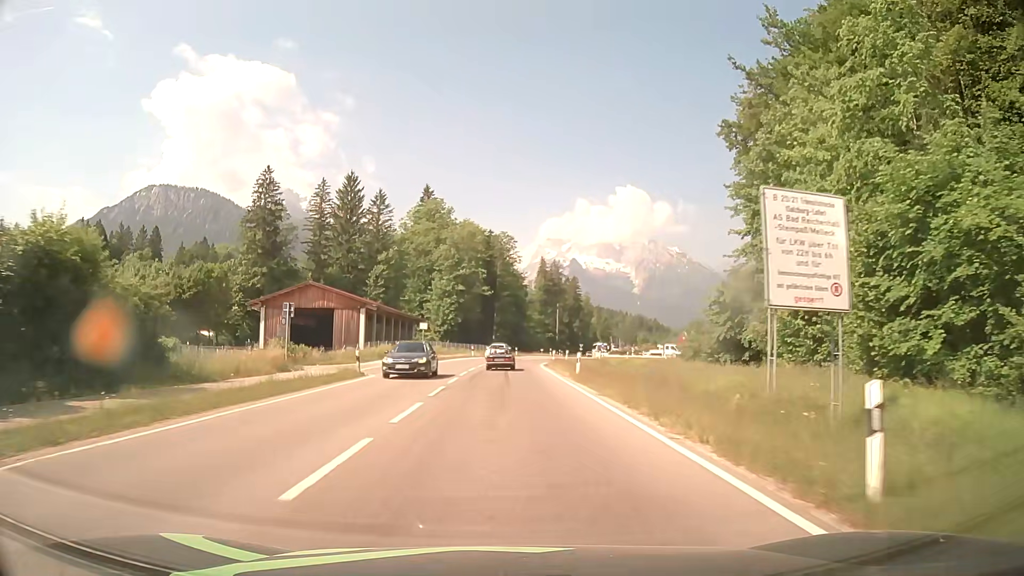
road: primary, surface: asphalt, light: Day
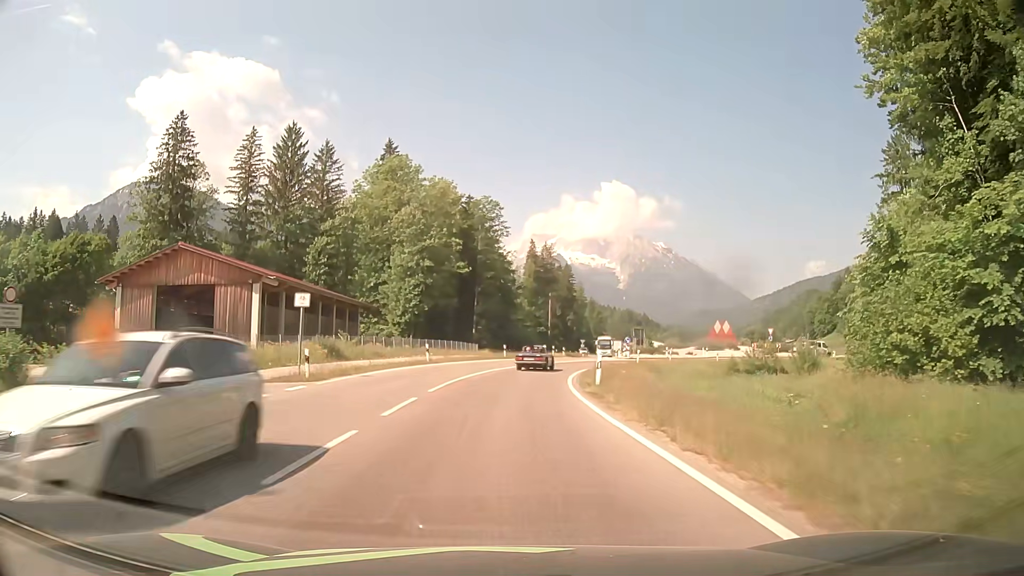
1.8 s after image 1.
(+0.2, +29.5) m; +1°
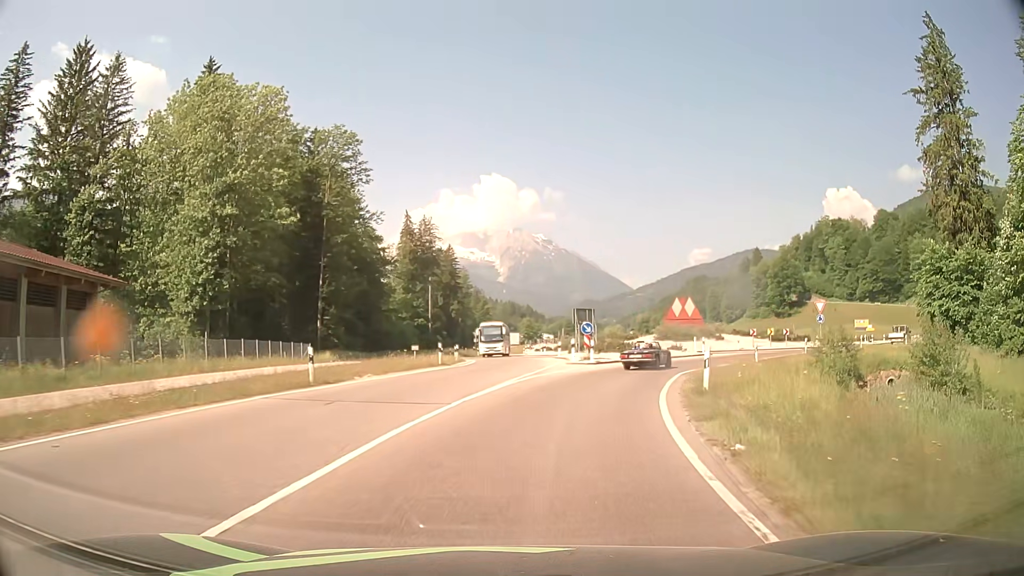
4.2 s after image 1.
(+1.7, +33.2) m; +10°
(+1, +10) (+3, +20) (+6, +29) (+11, +38) (+18, +45) (+26, +51) (+34, +57) (+38, +66) (+38, +76) (+34, +85) m
